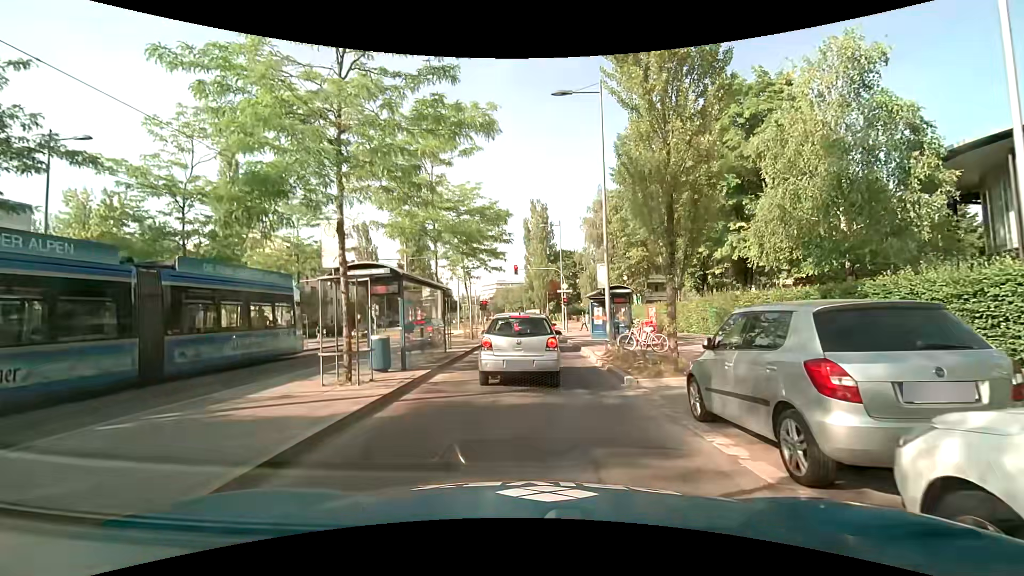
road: secondary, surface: asphalt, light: Day
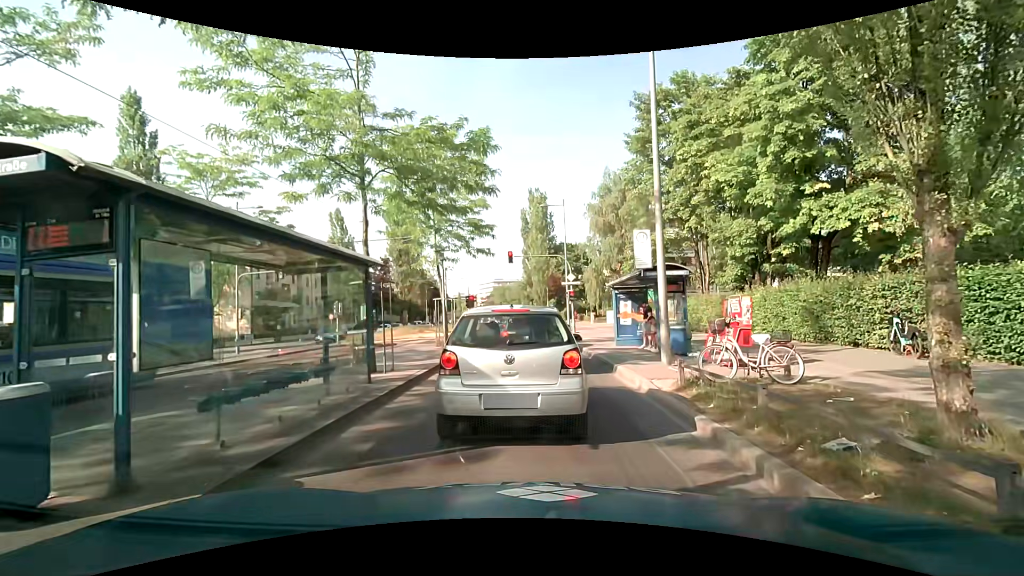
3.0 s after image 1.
(+0.2, +8.0) m; +2°
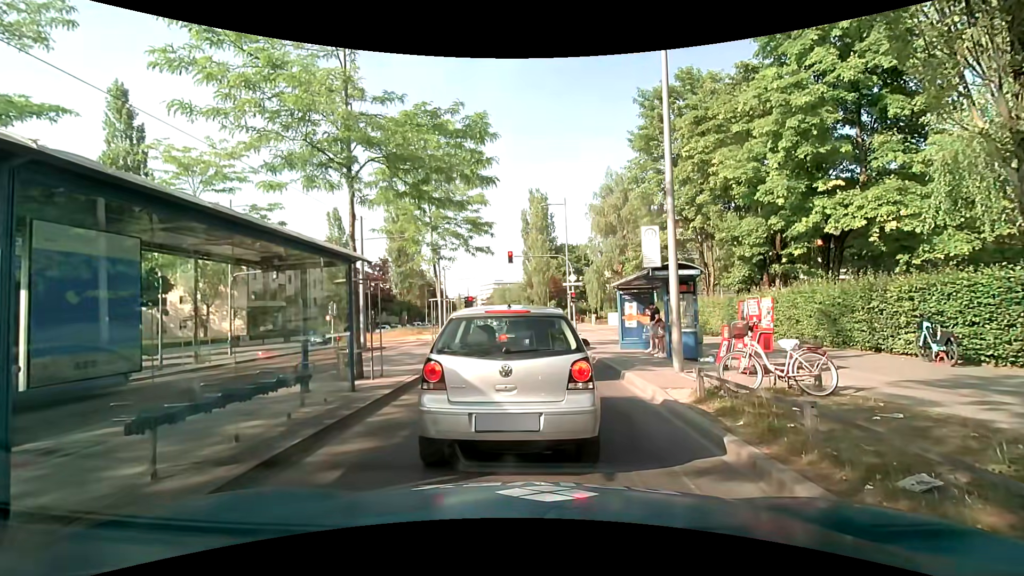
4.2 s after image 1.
(0.0, +0.8) m; 0°
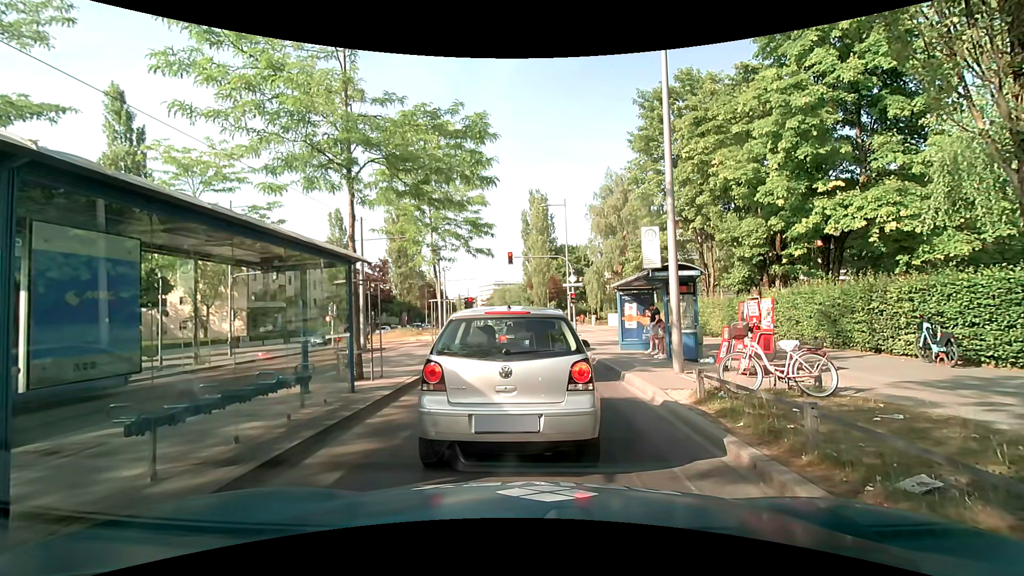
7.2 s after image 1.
(0.0, +0.1) m; 0°
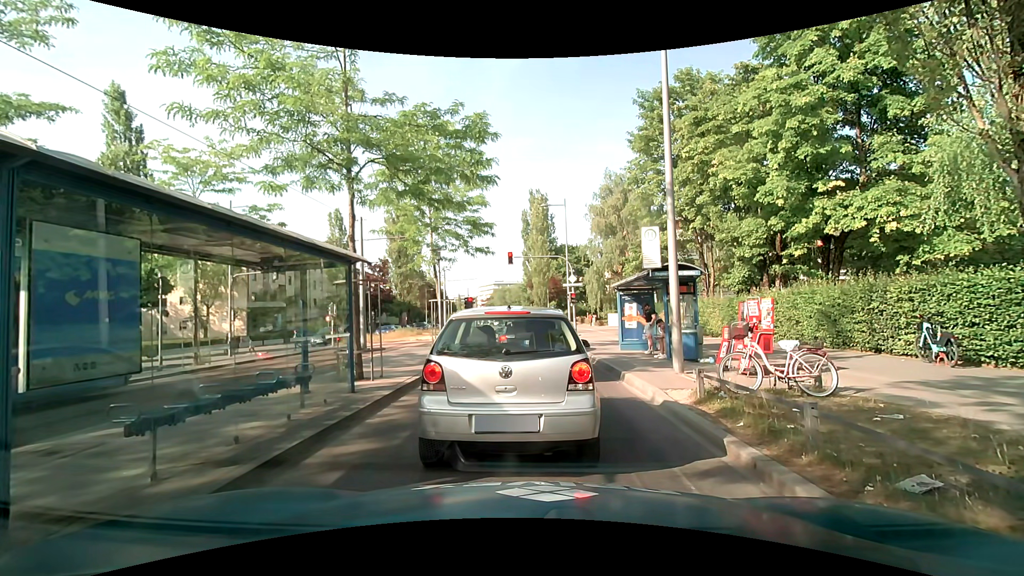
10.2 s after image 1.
(0.0, 0.0) m; 0°
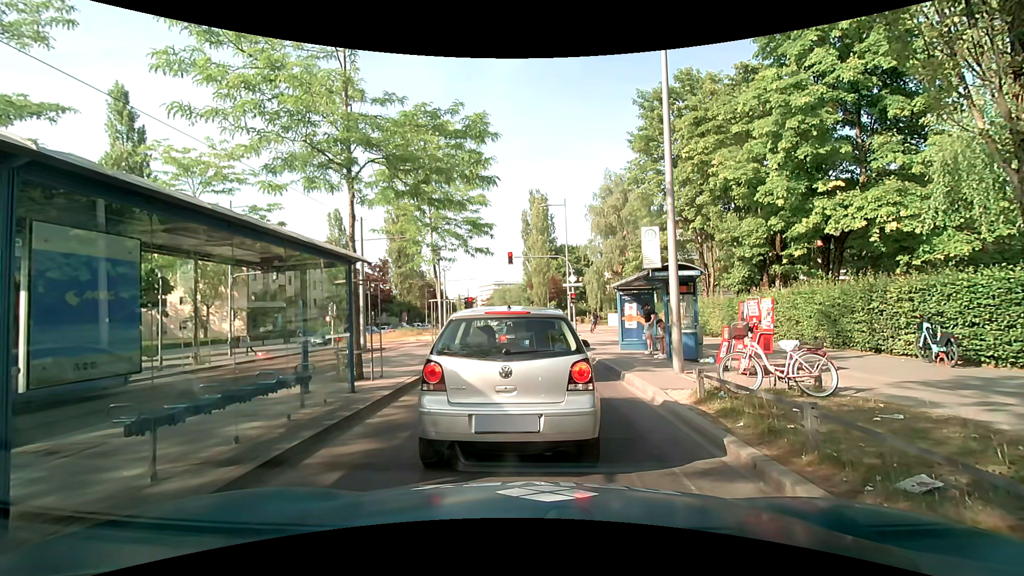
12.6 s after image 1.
(0.0, 0.0) m; 0°
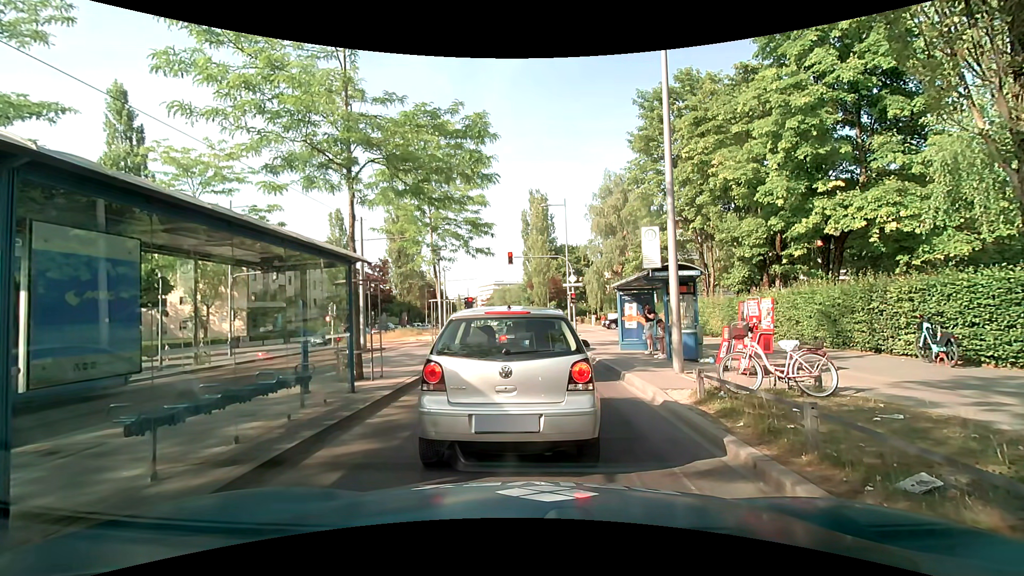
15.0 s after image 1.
(0.0, 0.0) m; 0°
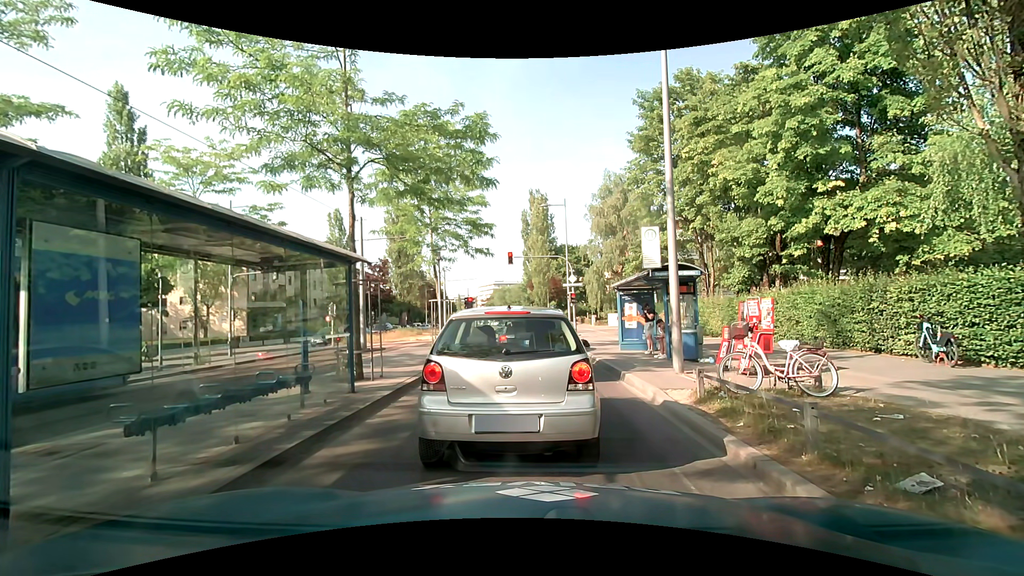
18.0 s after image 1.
(0.0, 0.0) m; 0°
(0, +10) (0, +20) (-1, +30) (-1, +40) (-1, +50) (-2, +60) (-3, +70) (-4, +80) (-5, +90) (-6, +100) m
